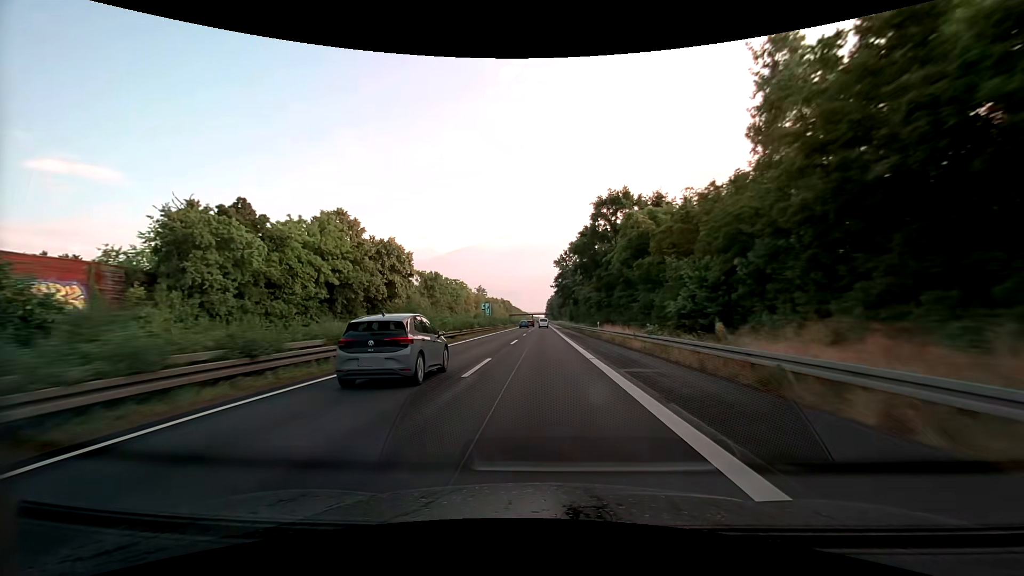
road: trunk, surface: asphalt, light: Day
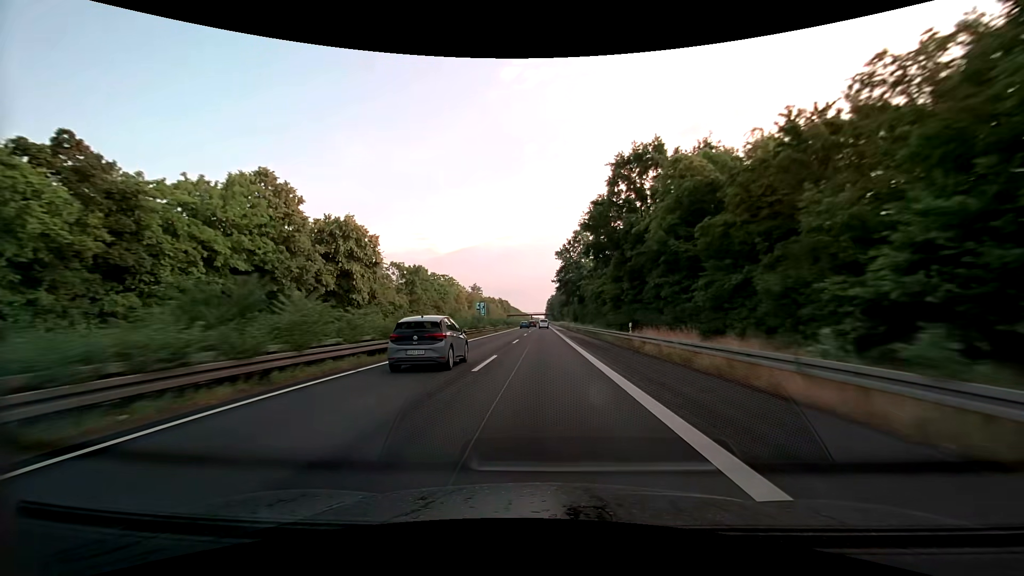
(0.0, +16.1) m; 0°
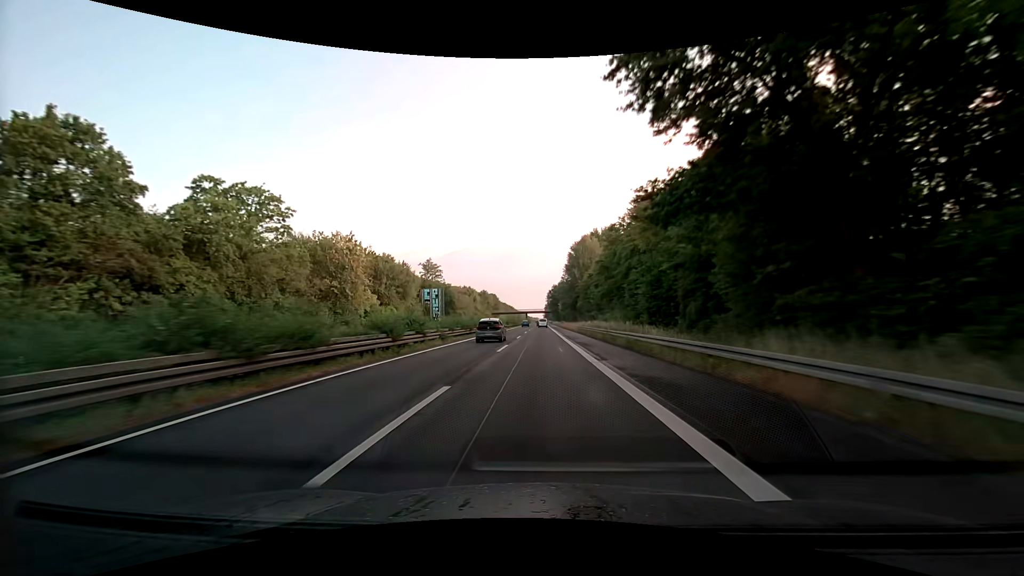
(+0.3, +81.7) m; 0°
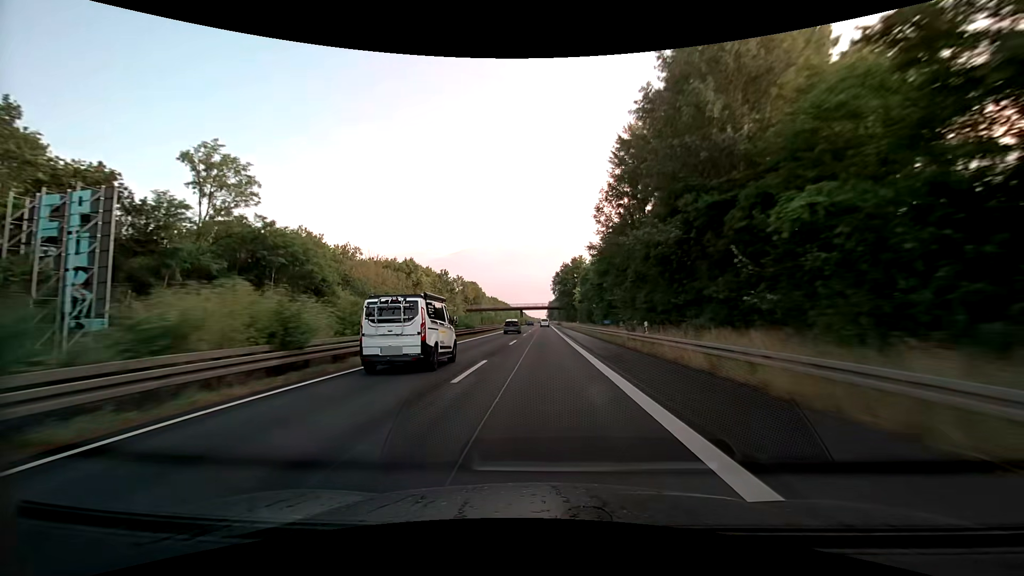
(+0.5, +83.4) m; 0°
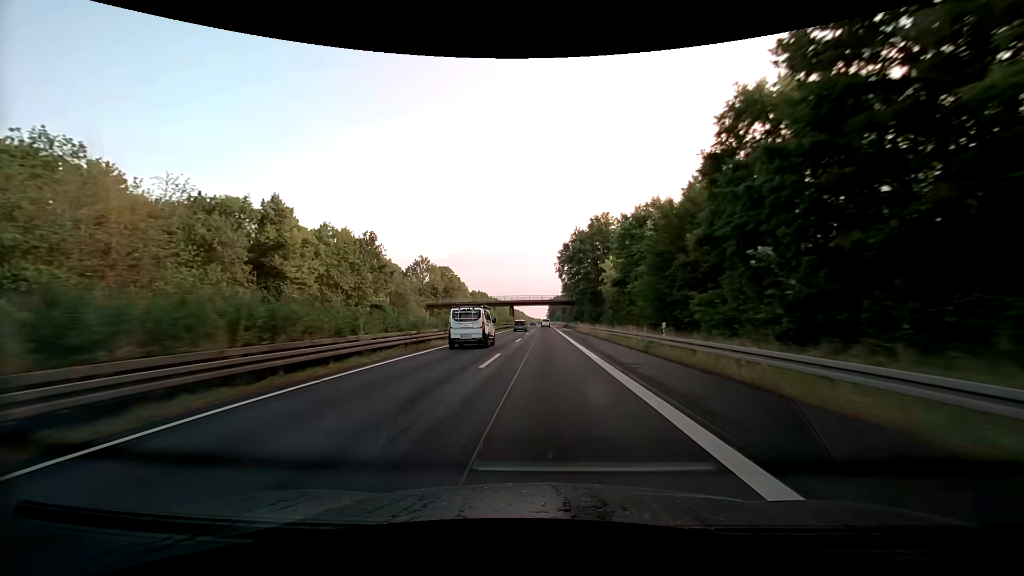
(+0.1, +50.7) m; 0°
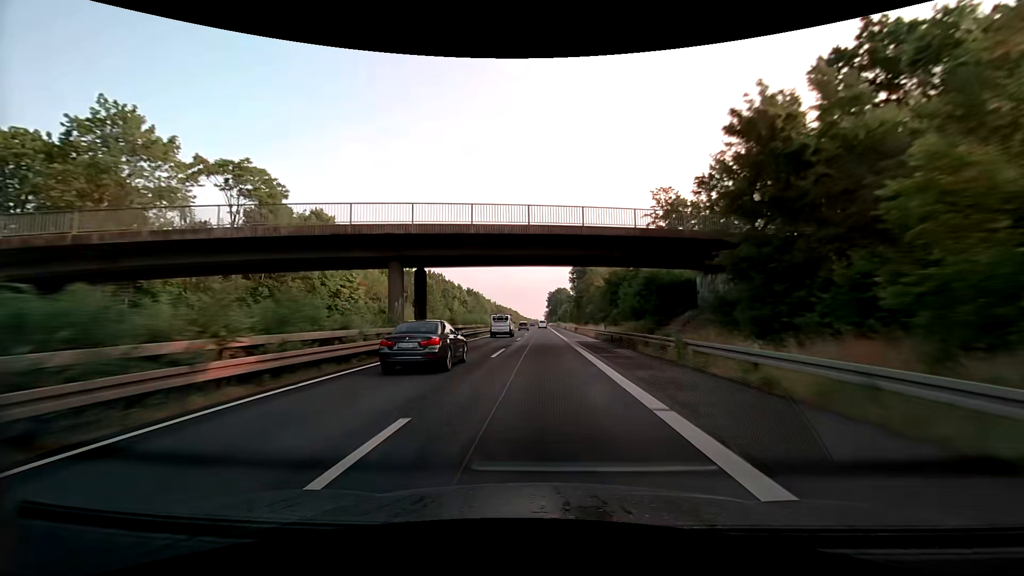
(-0.1, +85.4) m; 0°
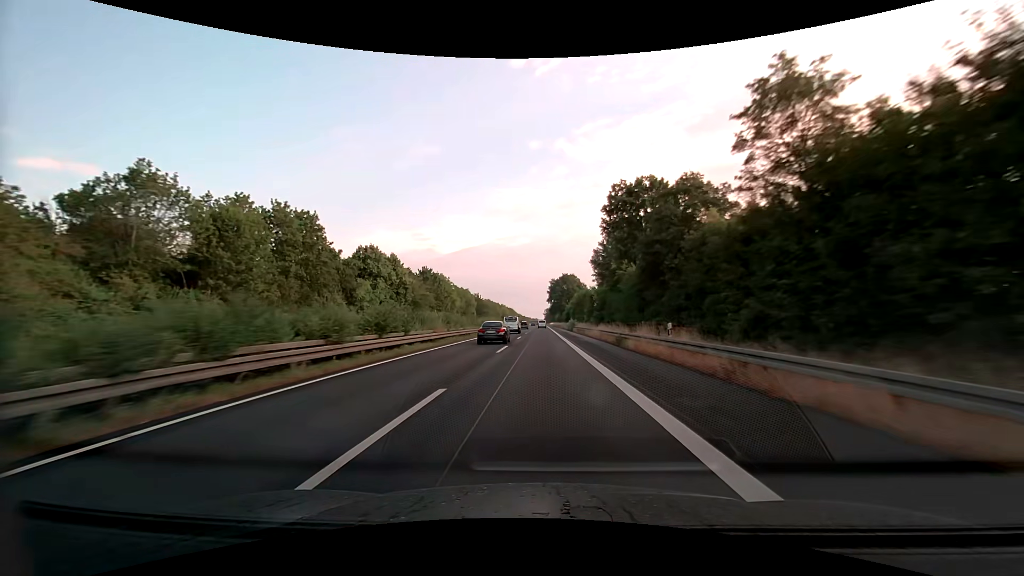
(-0.1, +68.9) m; 0°
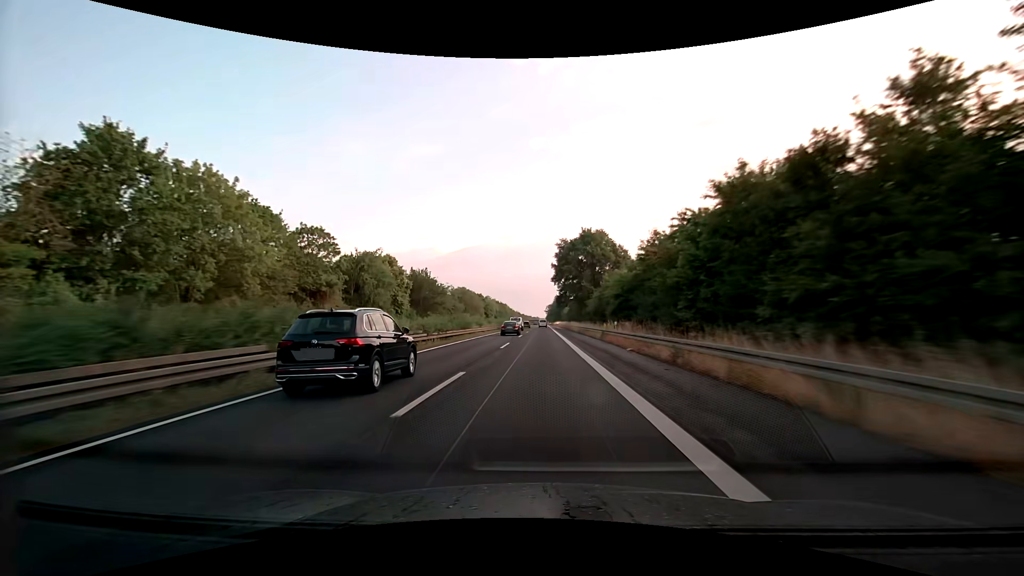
(-0.1, +86.7) m; 0°
